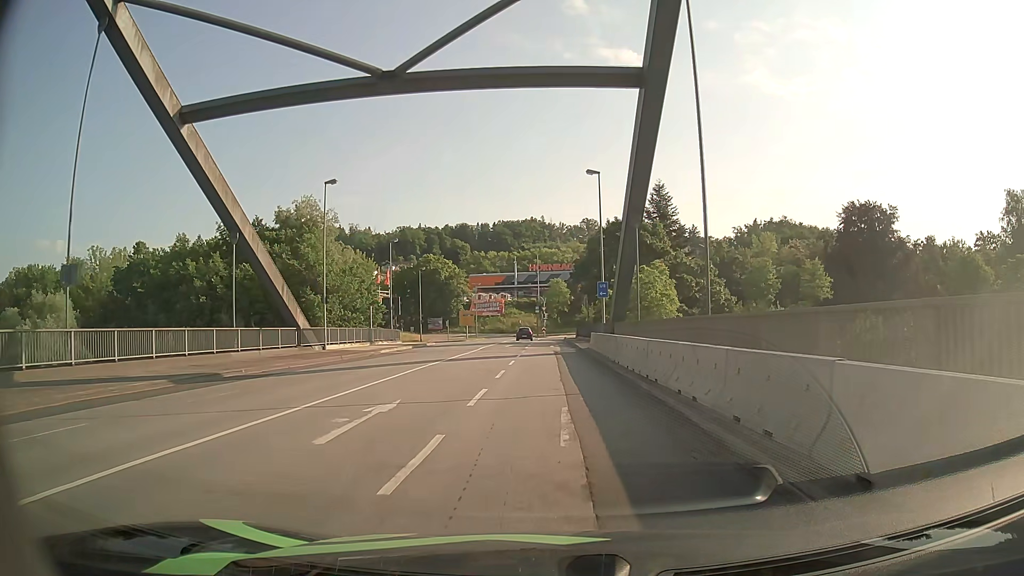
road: primary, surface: asphalt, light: Day
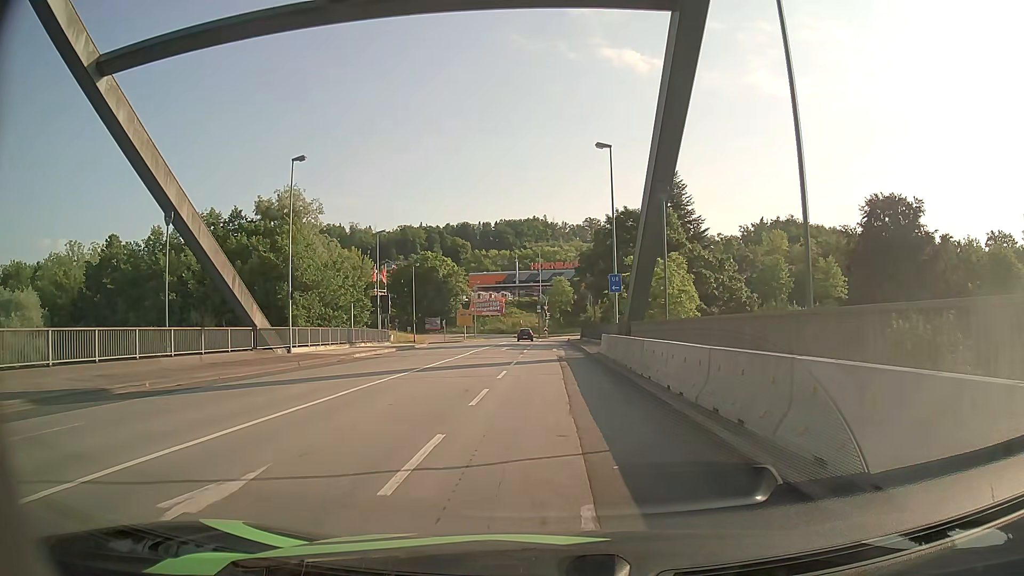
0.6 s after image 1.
(0.0, +6.1) m; 0°
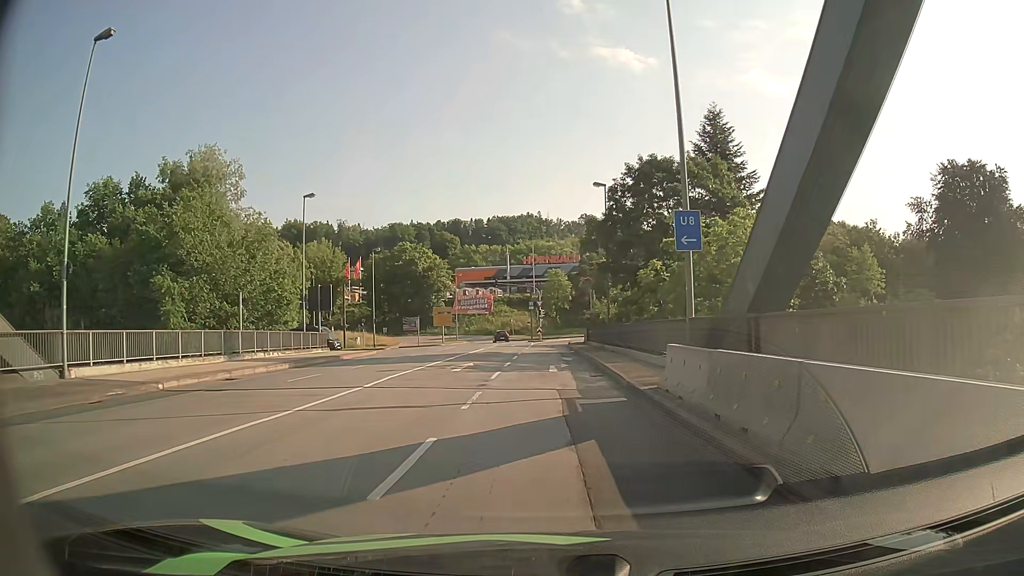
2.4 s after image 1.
(-0.1, +18.1) m; 0°
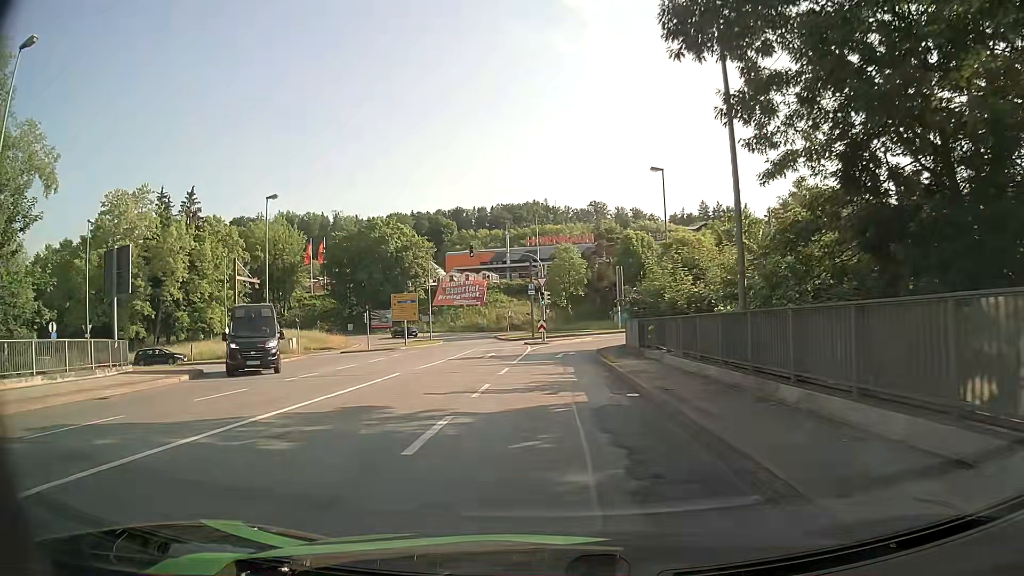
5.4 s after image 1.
(0.0, +28.3) m; -1°
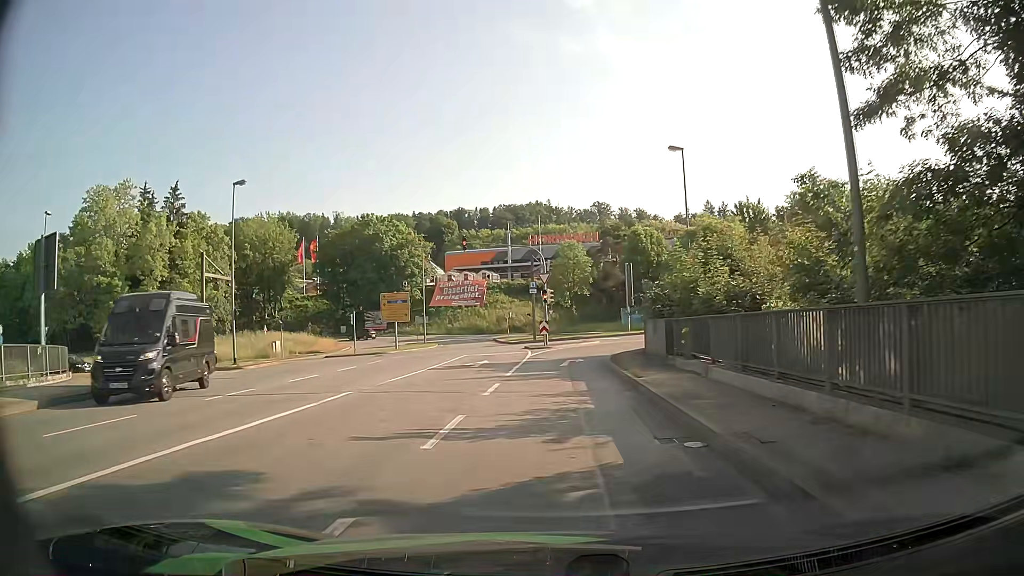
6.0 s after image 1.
(0.0, +5.3) m; +1°
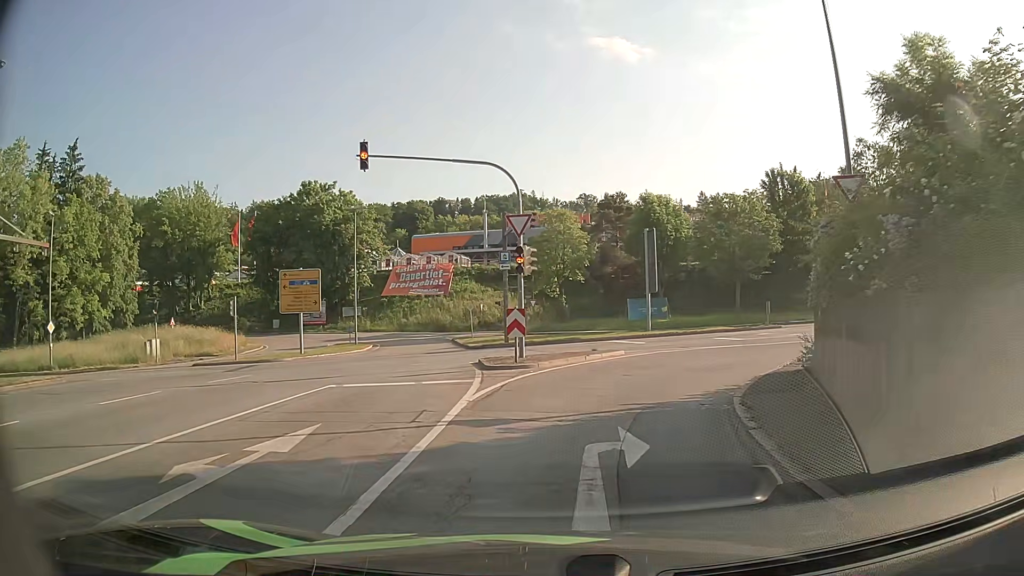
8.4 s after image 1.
(-0.2, +20.2) m; +1°
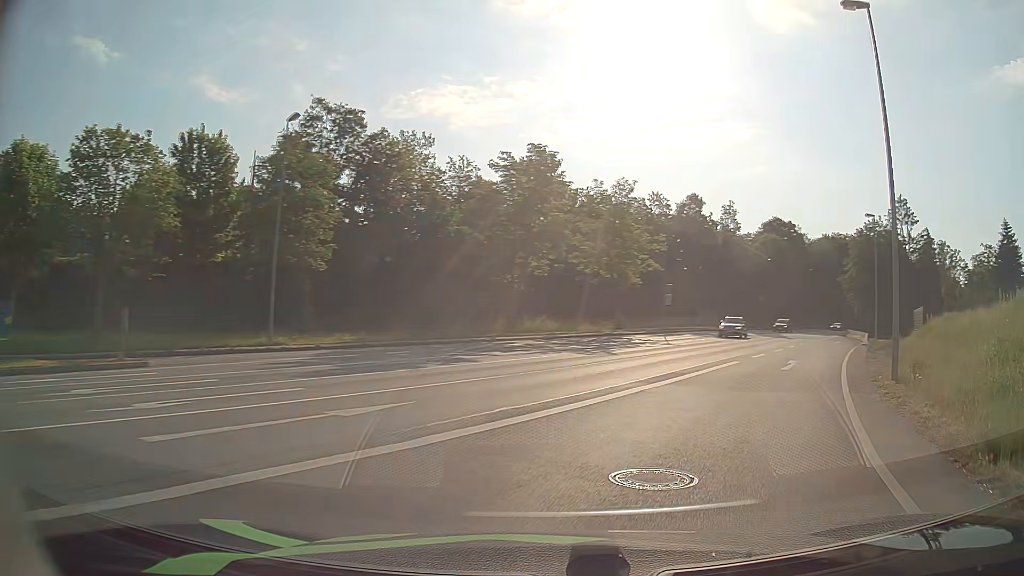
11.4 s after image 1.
(+6.9, +21.0) m; +50°
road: primary_link
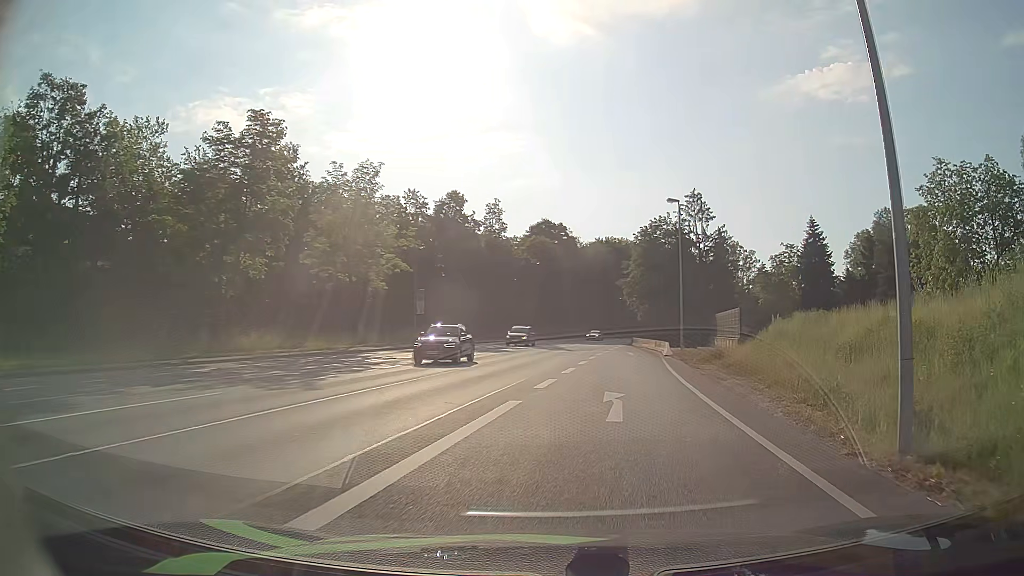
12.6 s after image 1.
(+1.9, +10.0) m; +20°
(+1, +10) (+2, +20) (+2, +30) (+3, +40) (+4, +50) (+5, +60) (+6, +70) (+8, +80) (+10, +89) (+12, +99) m
